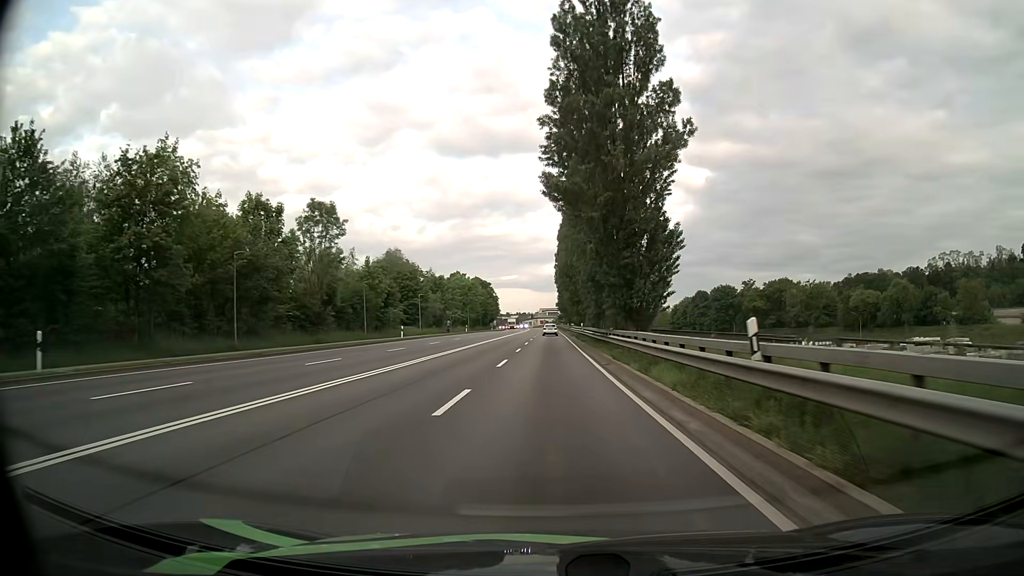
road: primary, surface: asphalt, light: Day
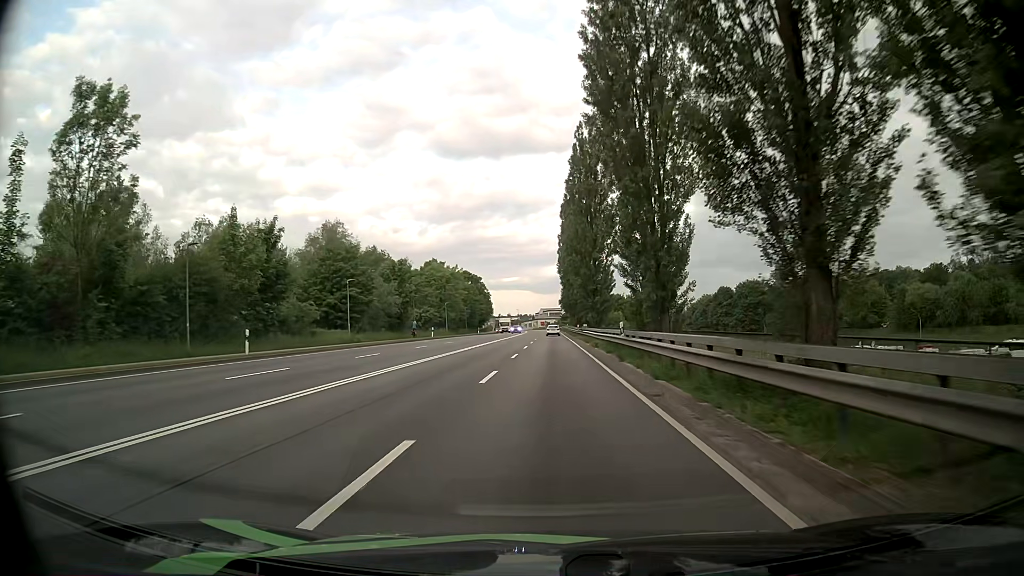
(-0.1, +30.4) m; 0°
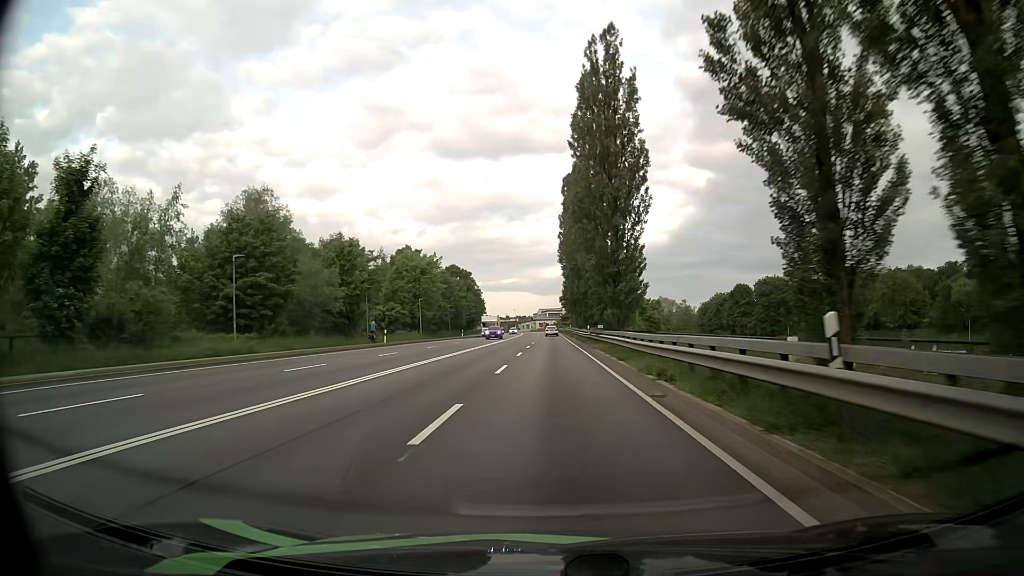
(0.0, +20.2) m; 0°
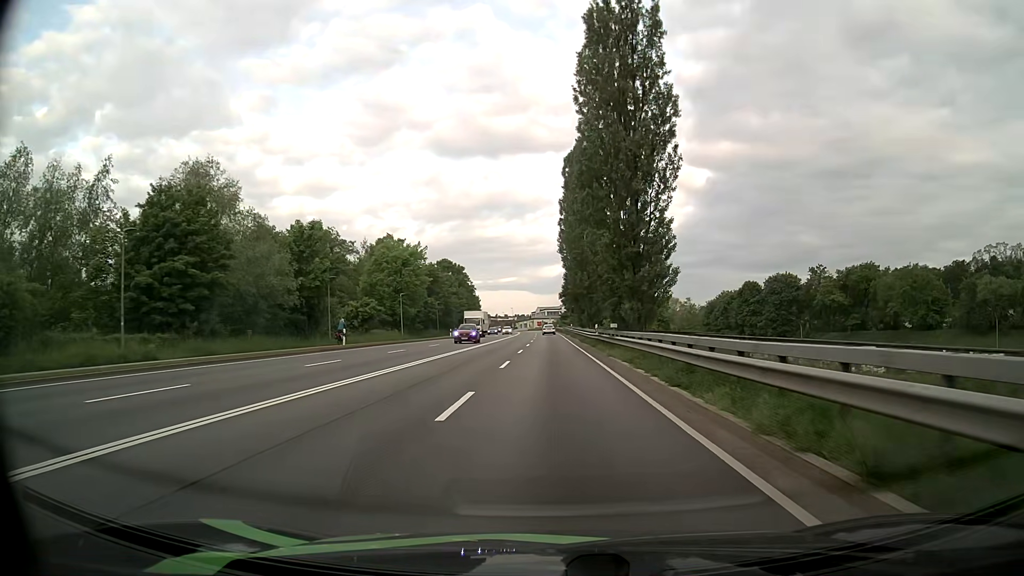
(0.0, +10.0) m; 0°
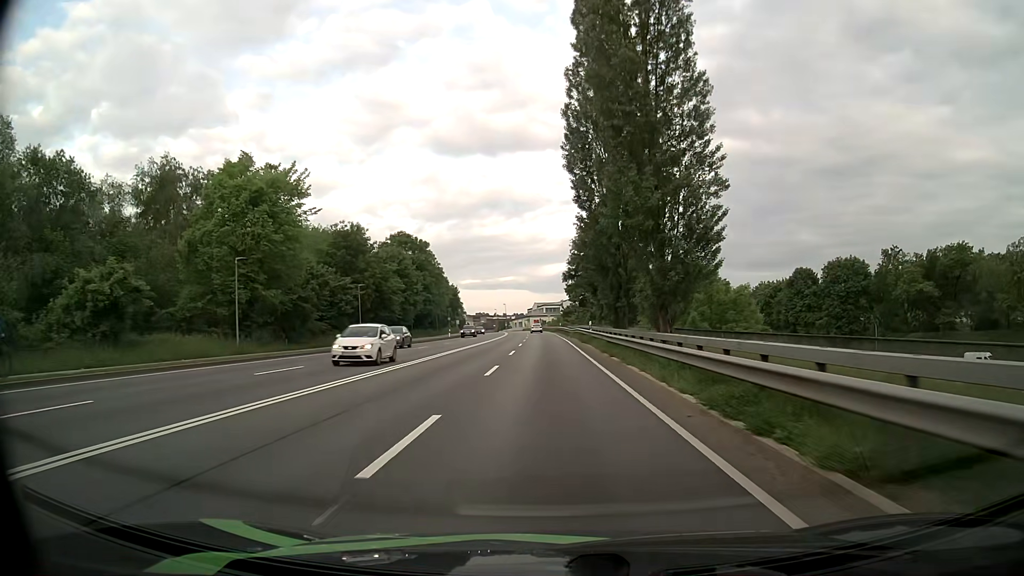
(0.0, +39.8) m; 0°
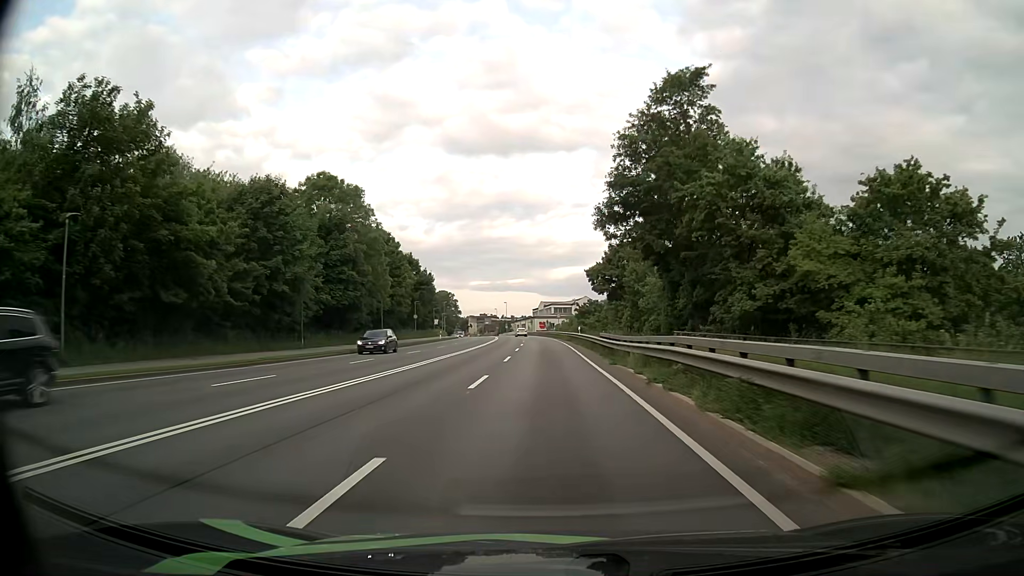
(-0.1, +39.3) m; -1°
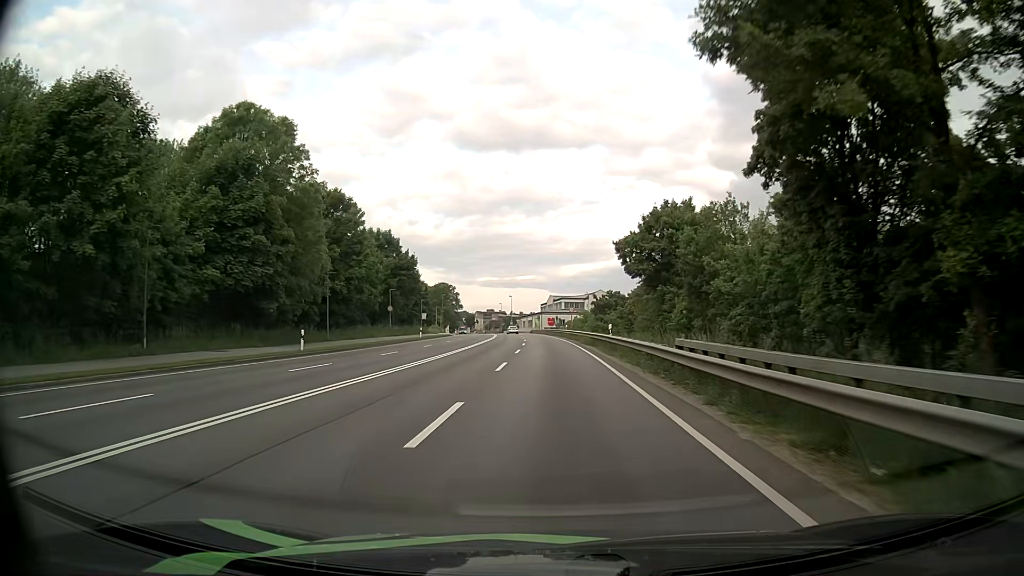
(-0.1, +19.4) m; -1°
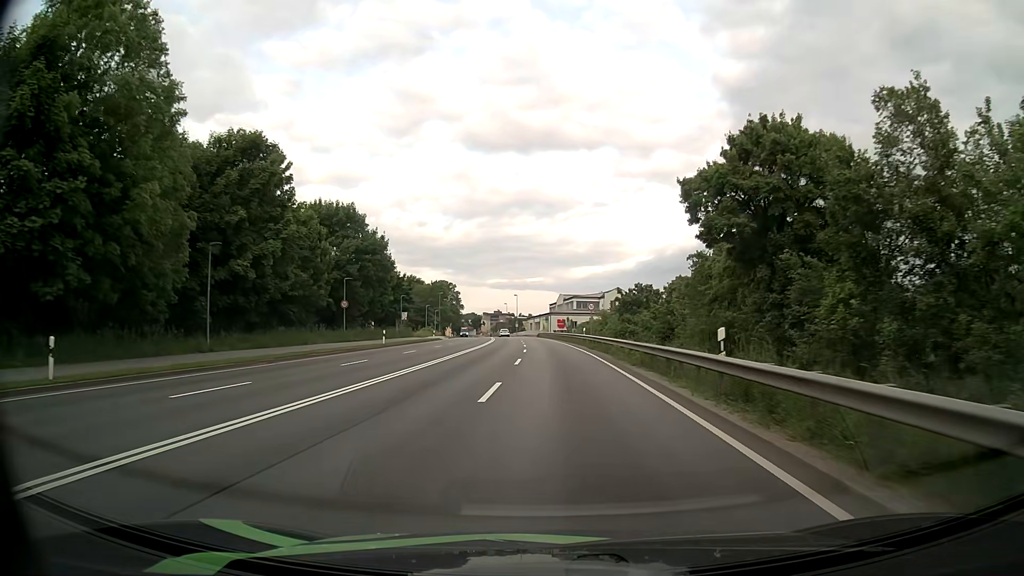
(-0.2, +19.3) m; -1°
(0, +10) (0, +20) (0, +30) (0, +40) (0, +50) (-1, +60) (-1, +70) (-2, +80) (-3, +90) (-4, +100) m
